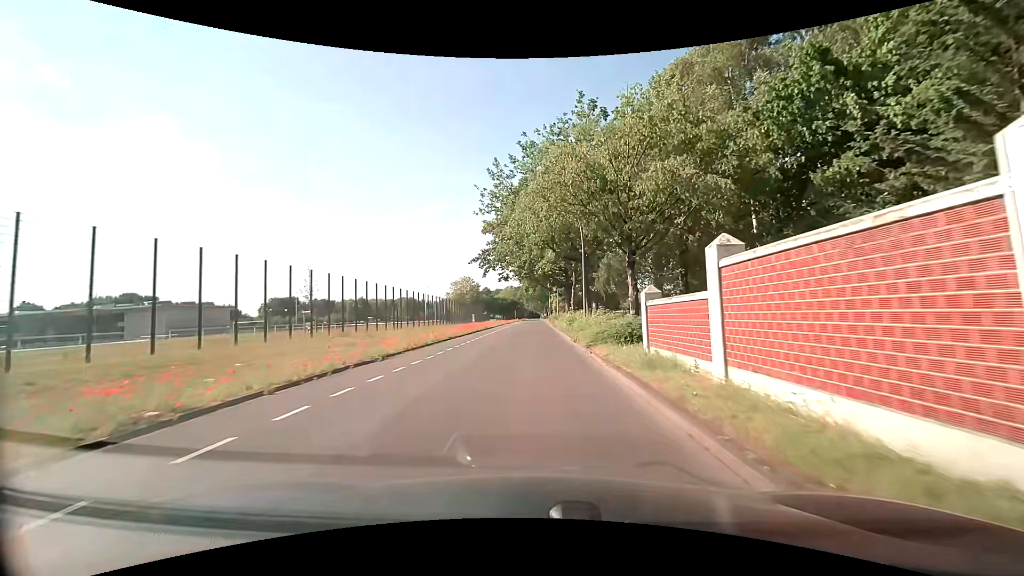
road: tertiary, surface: asphalt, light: Day
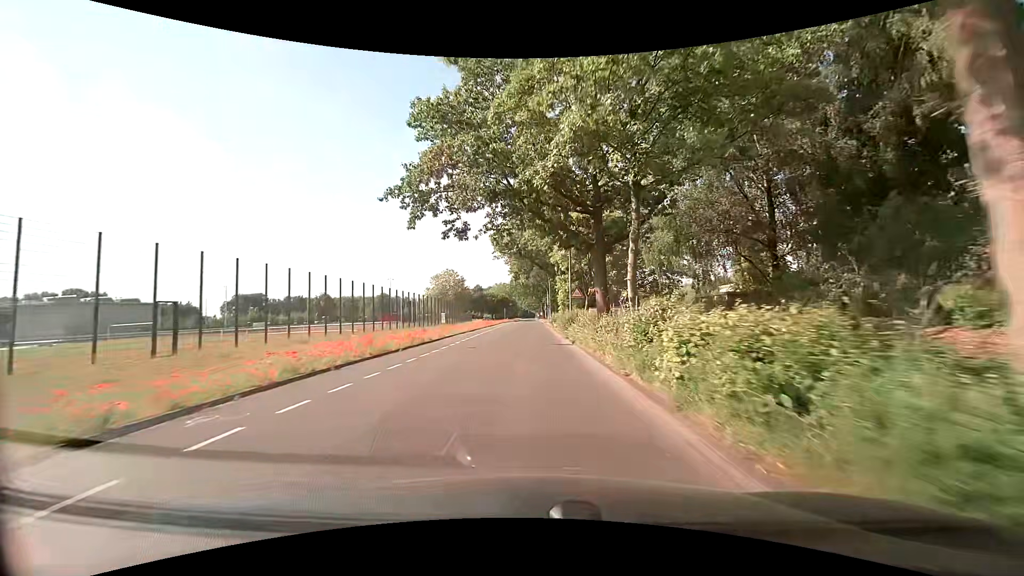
(+0.2, +29.2) m; +1°
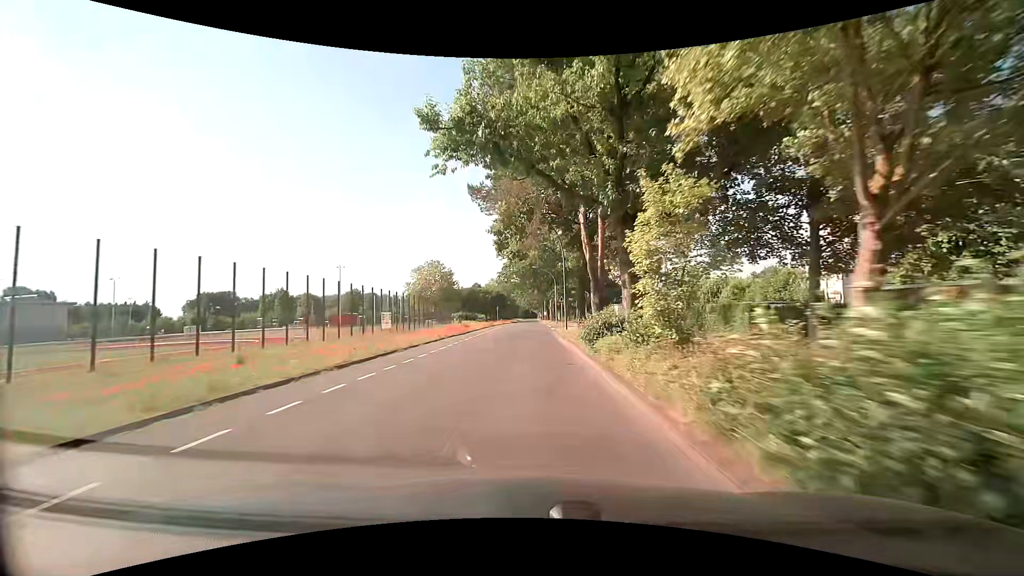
(-0.2, +29.9) m; -1°
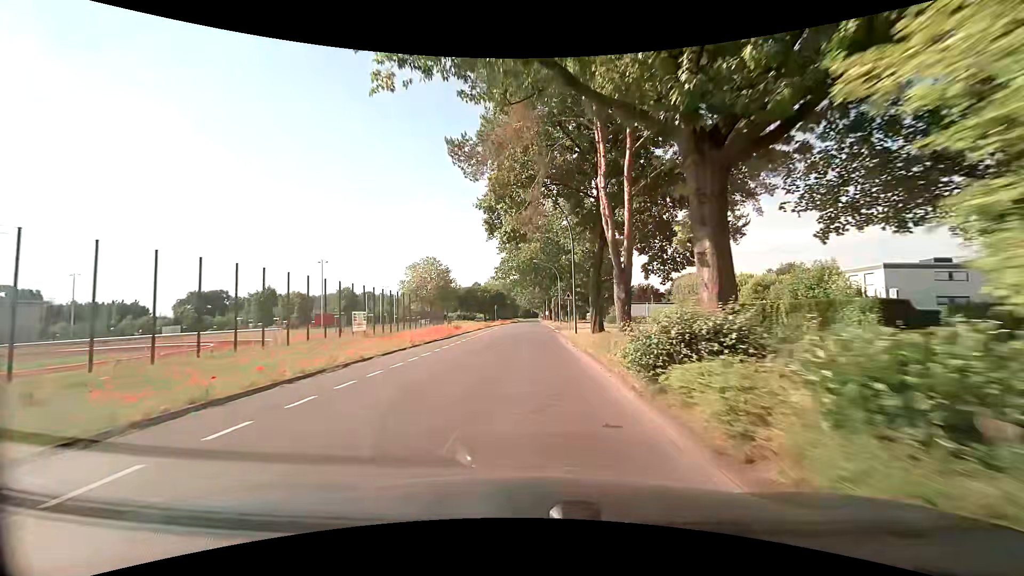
(0.0, +7.4) m; 0°
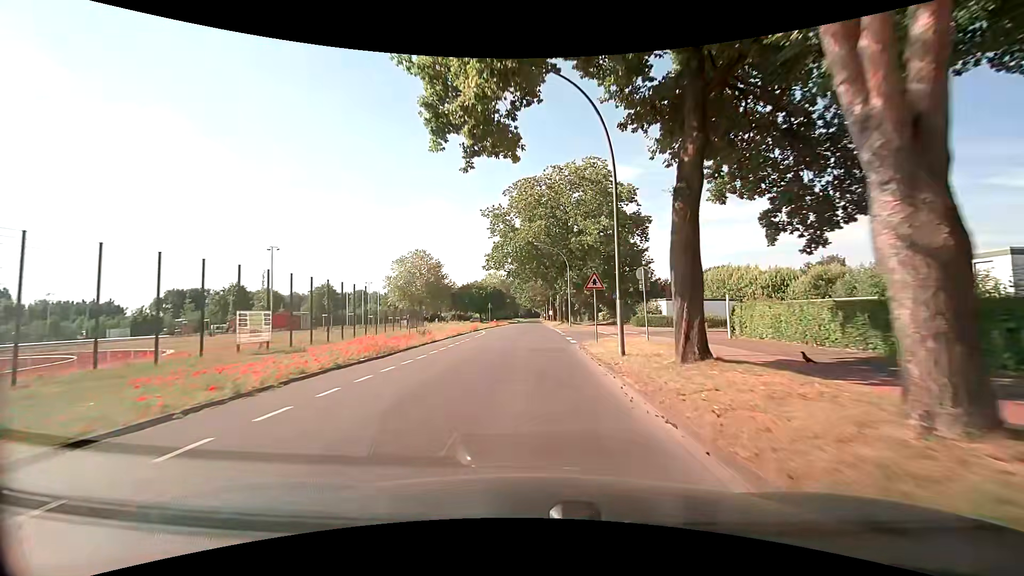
(-0.1, +14.8) m; 0°
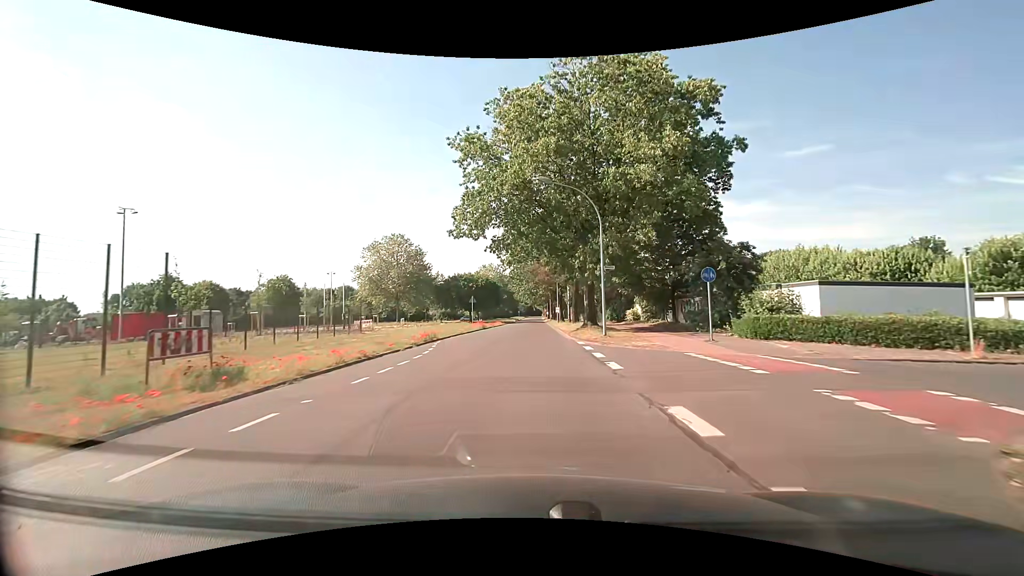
(0.0, +22.0) m; -1°
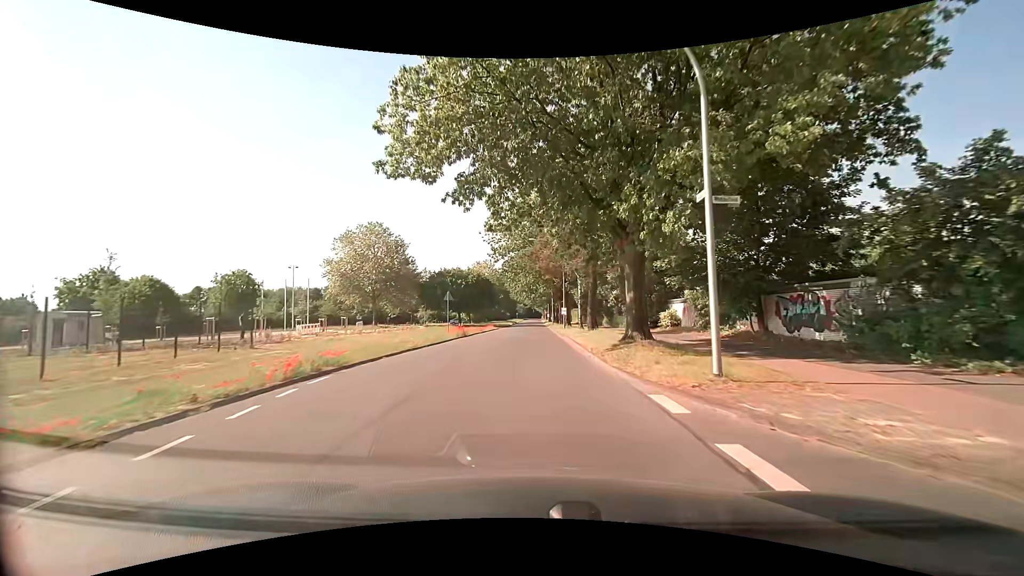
(+0.1, +14.7) m; 0°
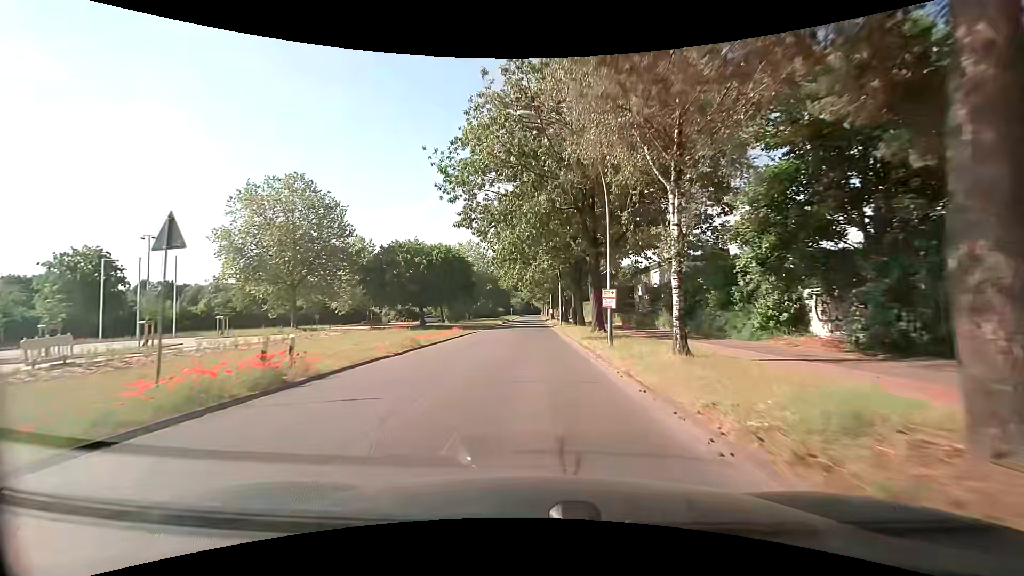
(+0.1, +29.5) m; 0°
(0, +10) (0, +20) (0, +30) (0, +40) (+1, +50) (+1, +60) (+1, +70) (+1, +80) (+1, +90) (+1, +100) m
